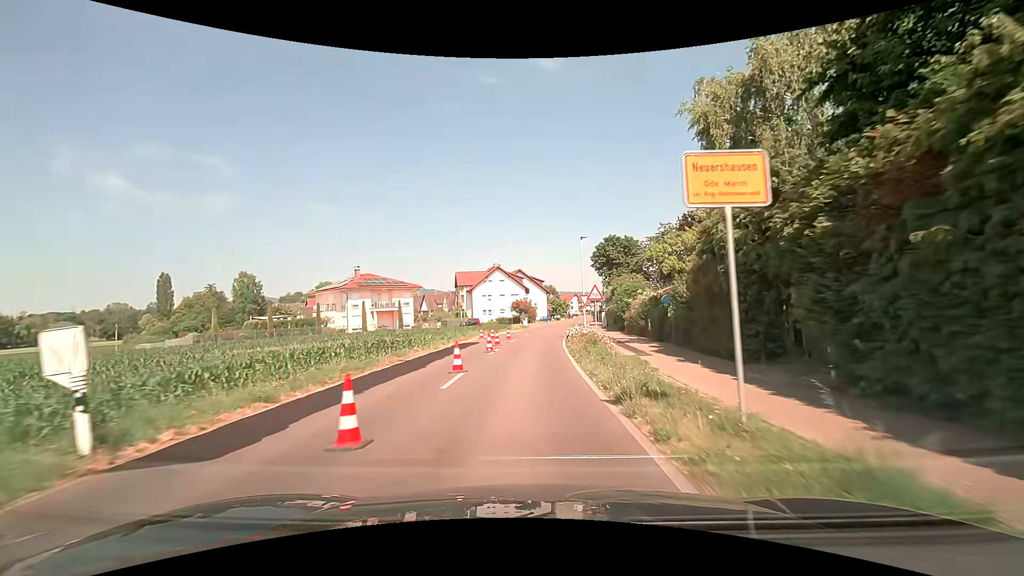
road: secondary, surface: asphalt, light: Day
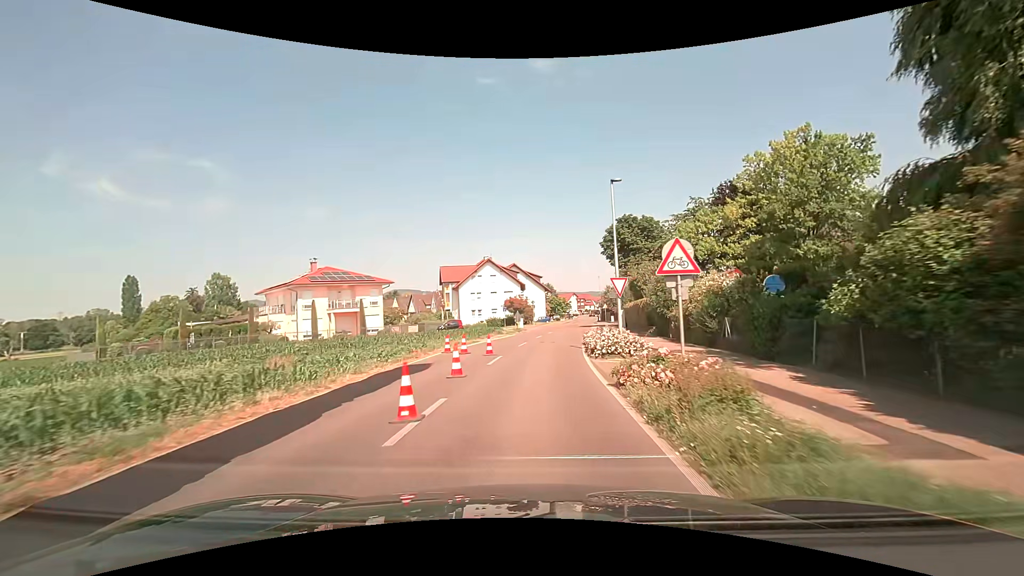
(+0.1, +13.2) m; +1°
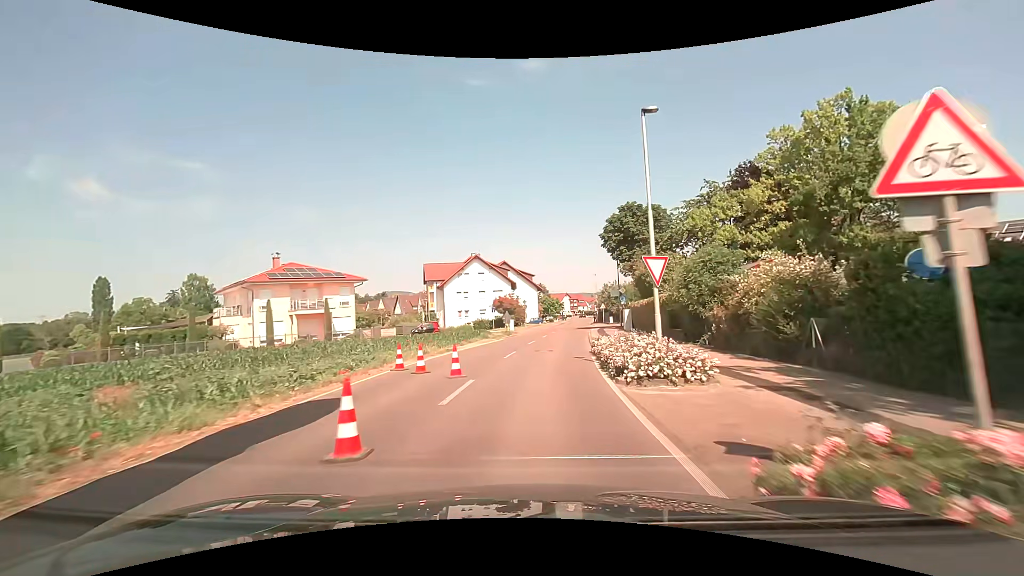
(0.0, +6.5) m; +1°
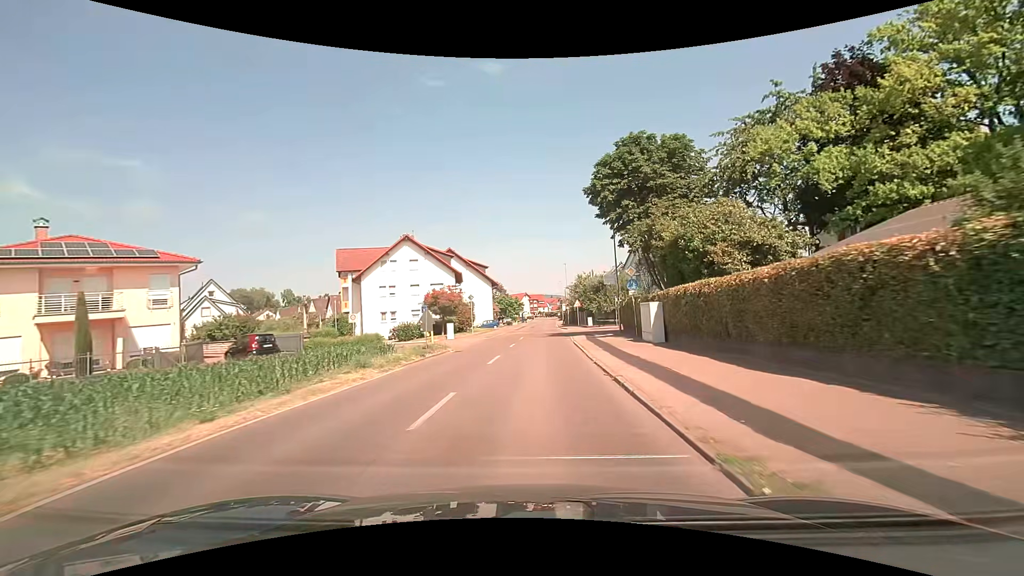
(+0.7, +19.3) m; +5°
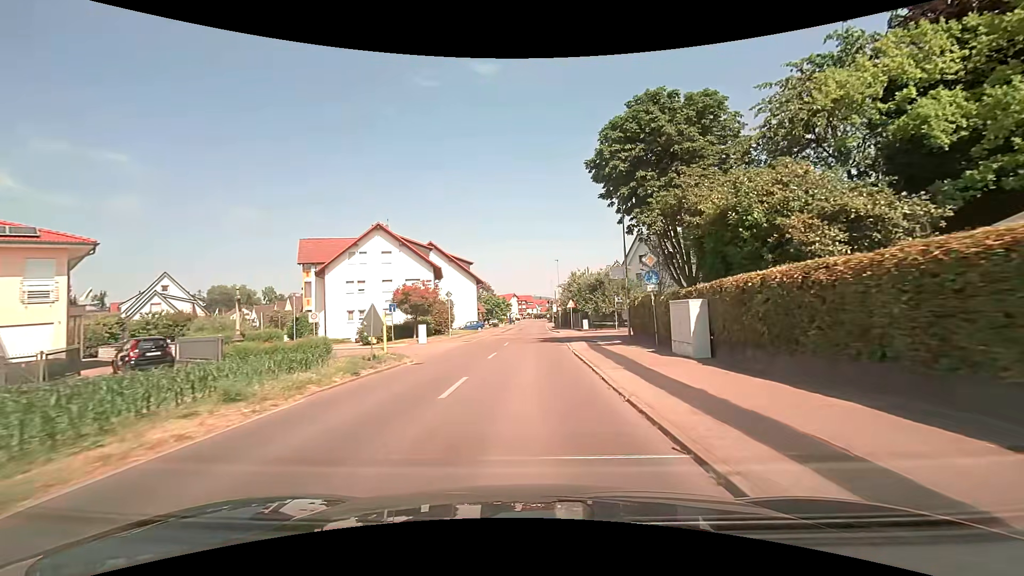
(+0.1, +6.3) m; +2°
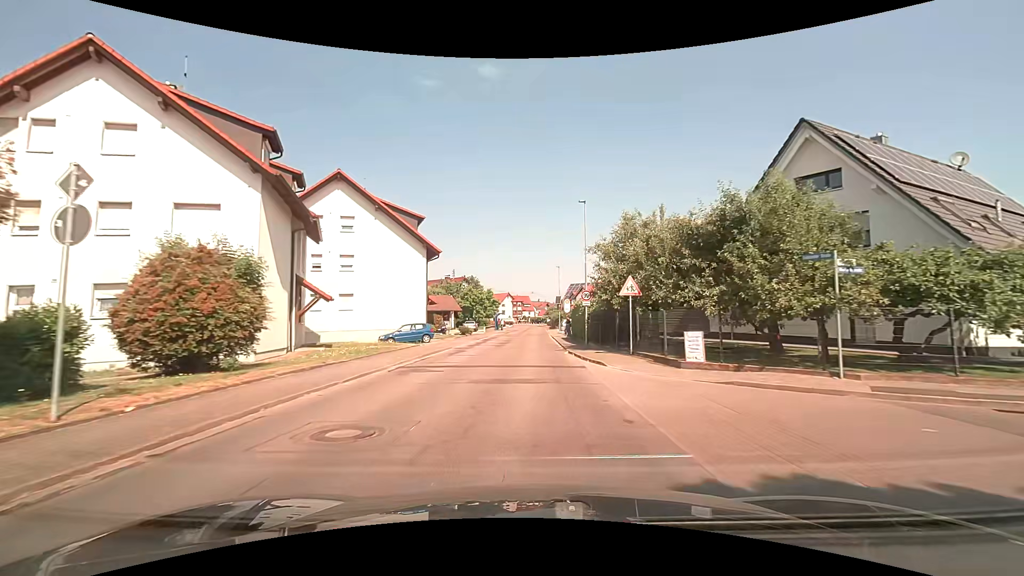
(+0.2, +31.5) m; 0°
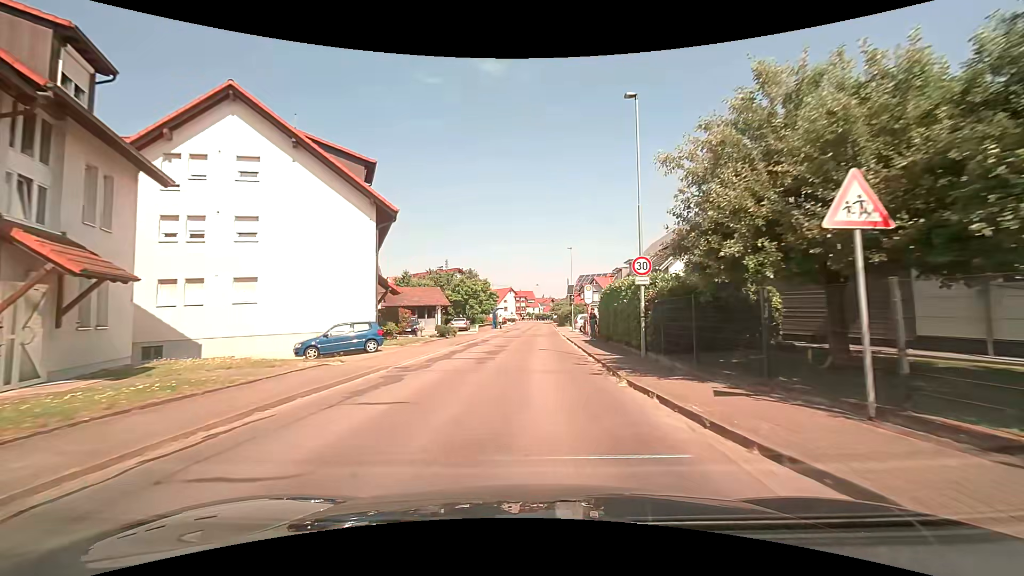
(+0.1, +13.0) m; 0°
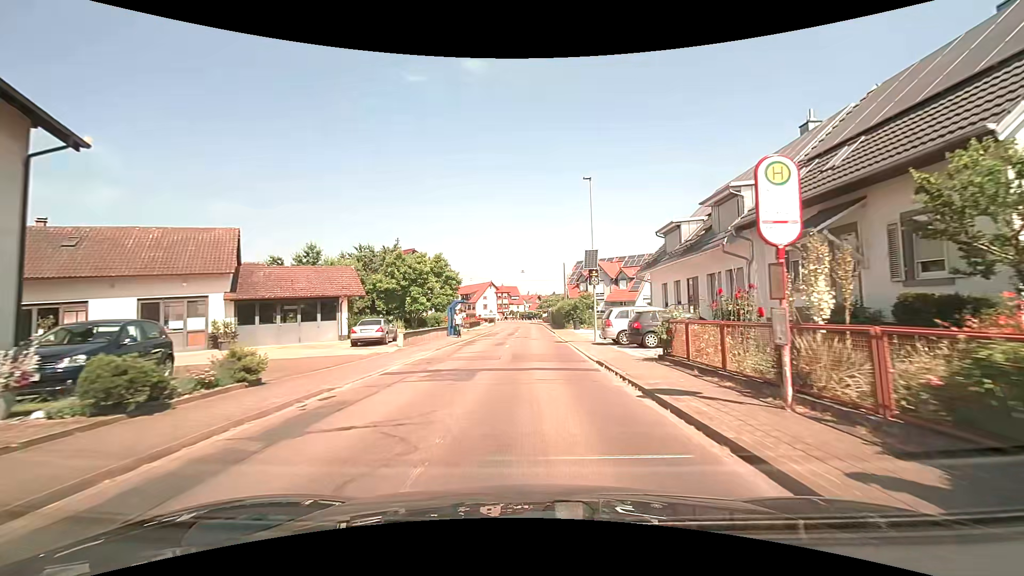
(+0.2, +24.0) m; +2°
(0, +10) (0, +20) (0, +30) (0, +40) (0, +50) (0, +60) (0, +70) (0, +80) (-1, +90) (-2, +100) m
